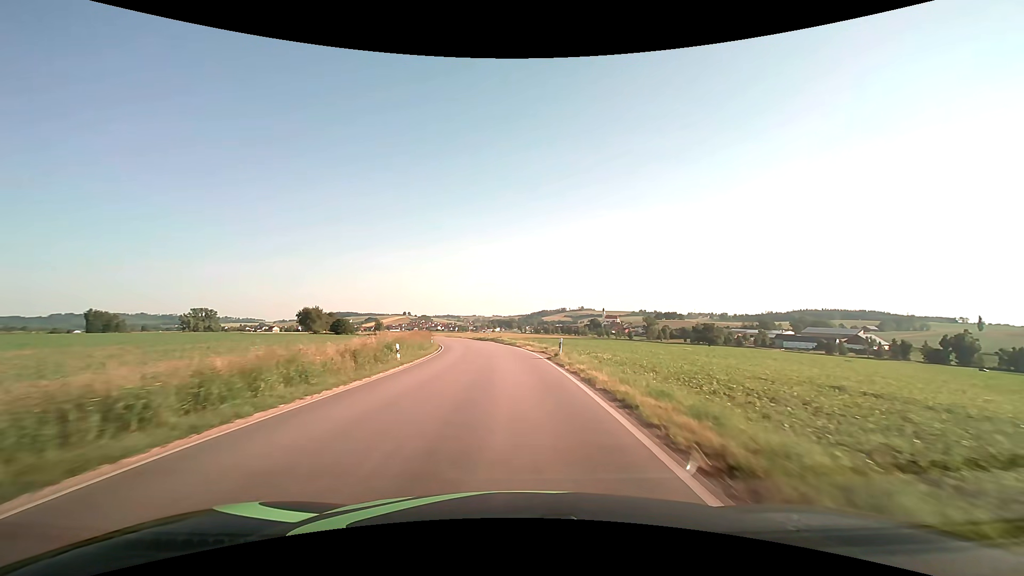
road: secondary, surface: asphalt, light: Day
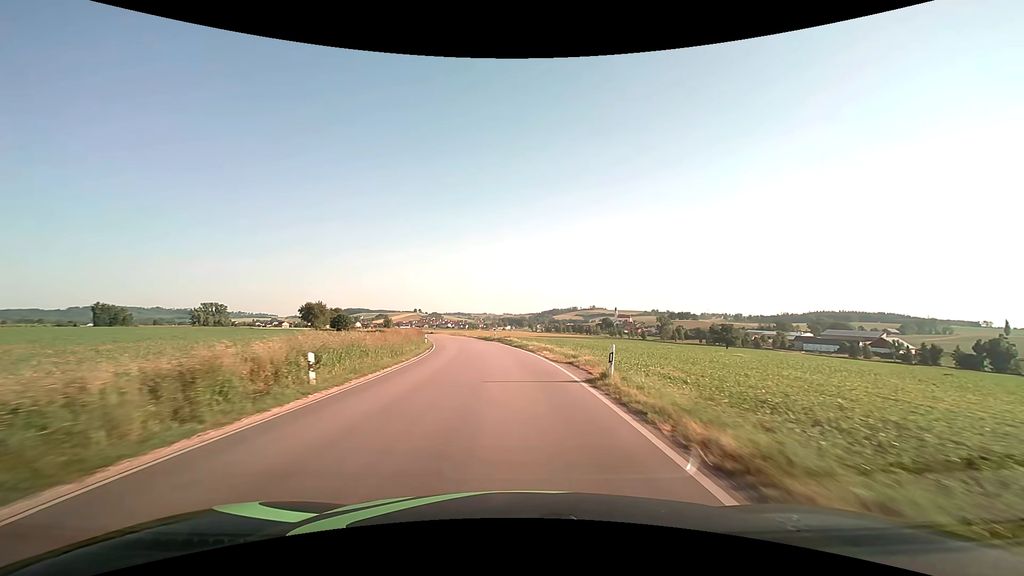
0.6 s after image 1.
(-0.1, +10.8) m; -1°
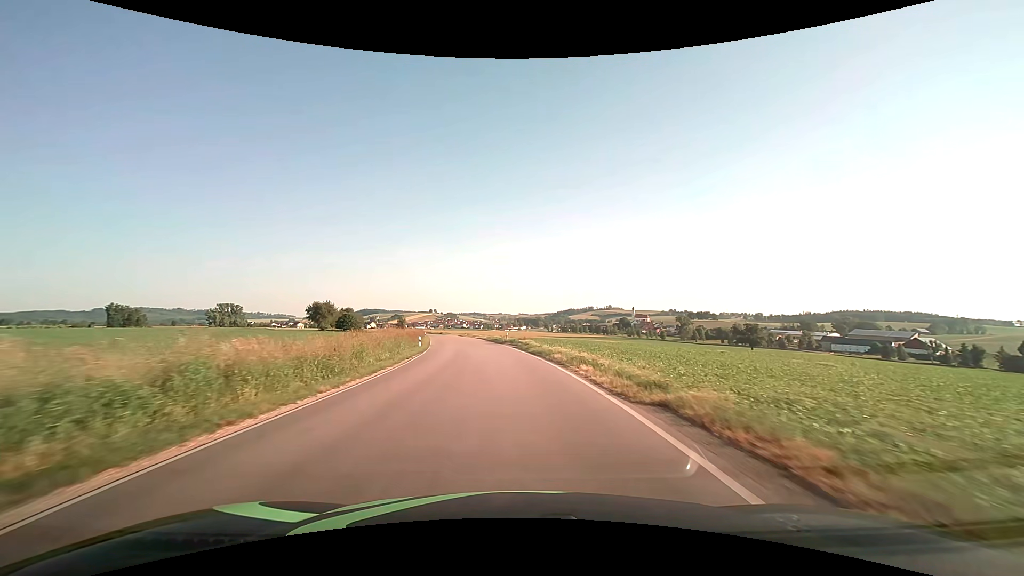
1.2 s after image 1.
(-0.1, +10.9) m; -2°
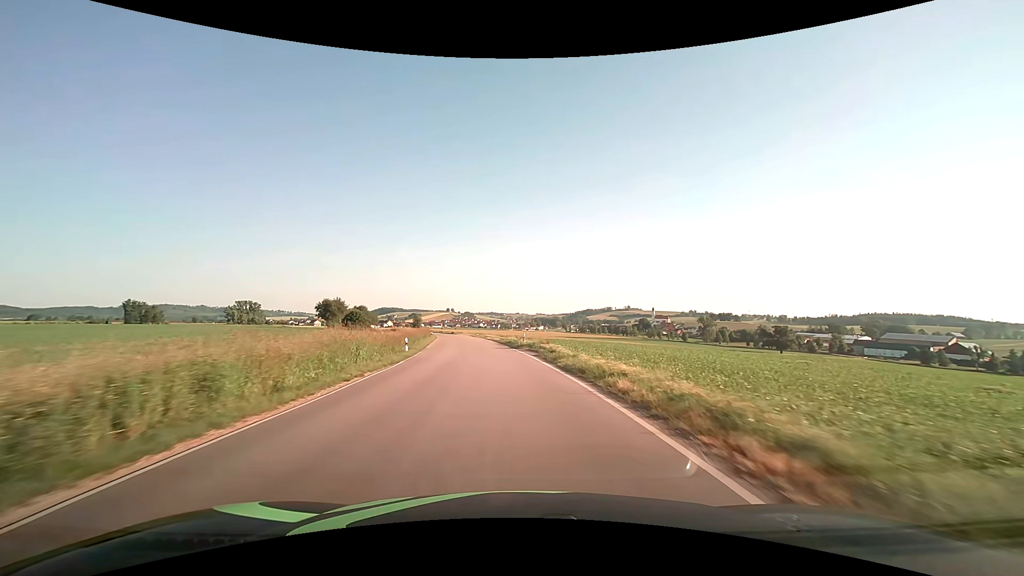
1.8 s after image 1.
(-0.2, +10.8) m; -2°
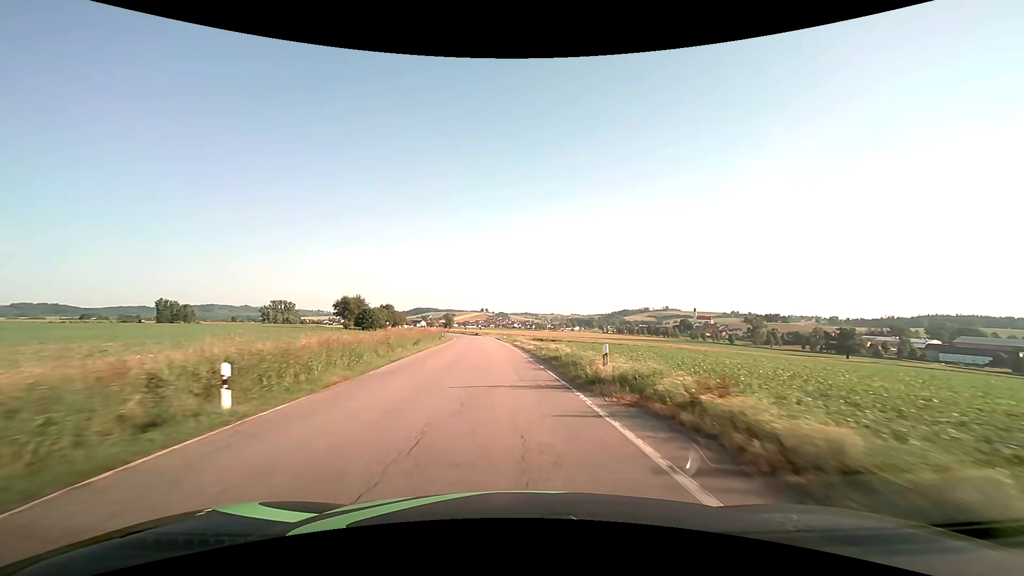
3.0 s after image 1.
(-0.7, +21.6) m; -4°
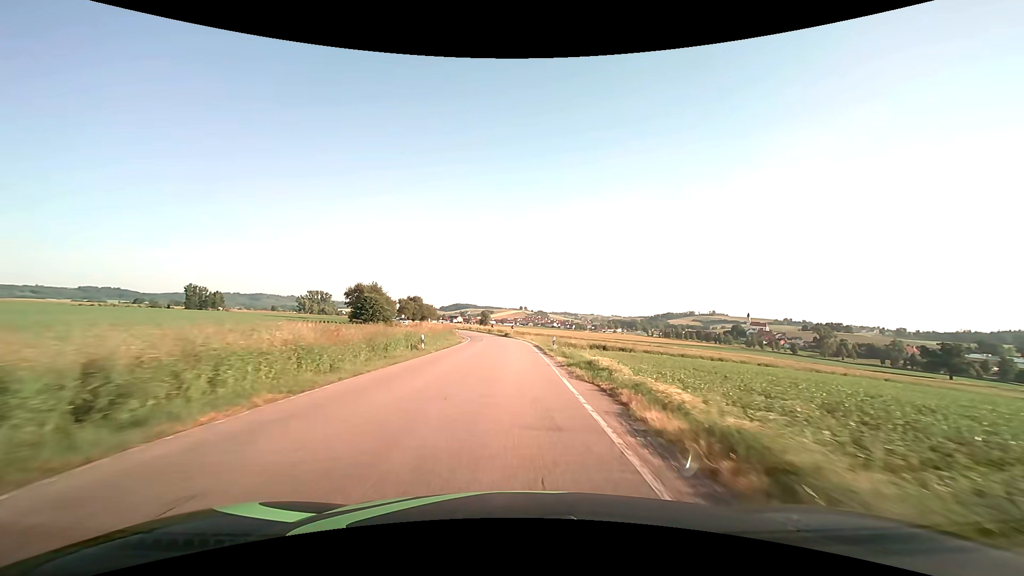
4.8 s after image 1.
(-1.4, +32.3) m; -4°
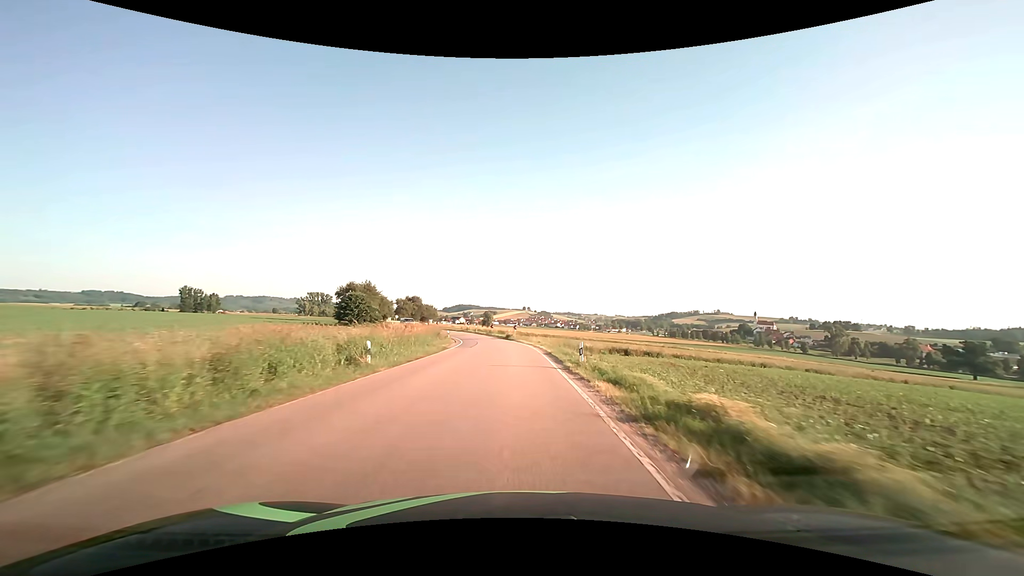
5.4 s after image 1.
(0.0, +10.8) m; 0°
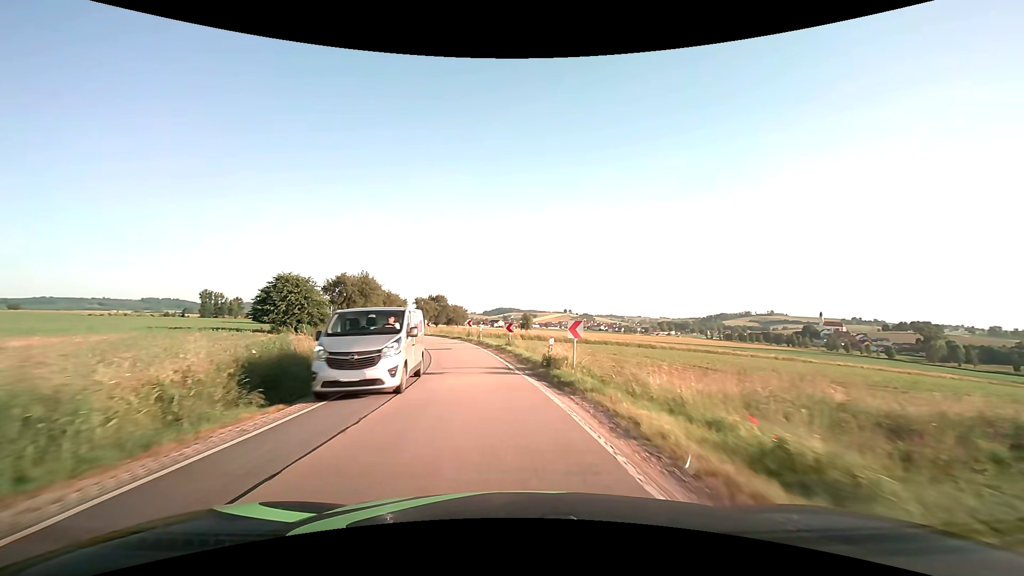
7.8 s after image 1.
(-0.5, +38.6) m; -4°
(-1, +10) (-2, +20) (-4, +30) (-7, +39) (-10, +49) (-14, +58) (-18, +67) (-22, +76) (-25, +86) (-28, +95) m
